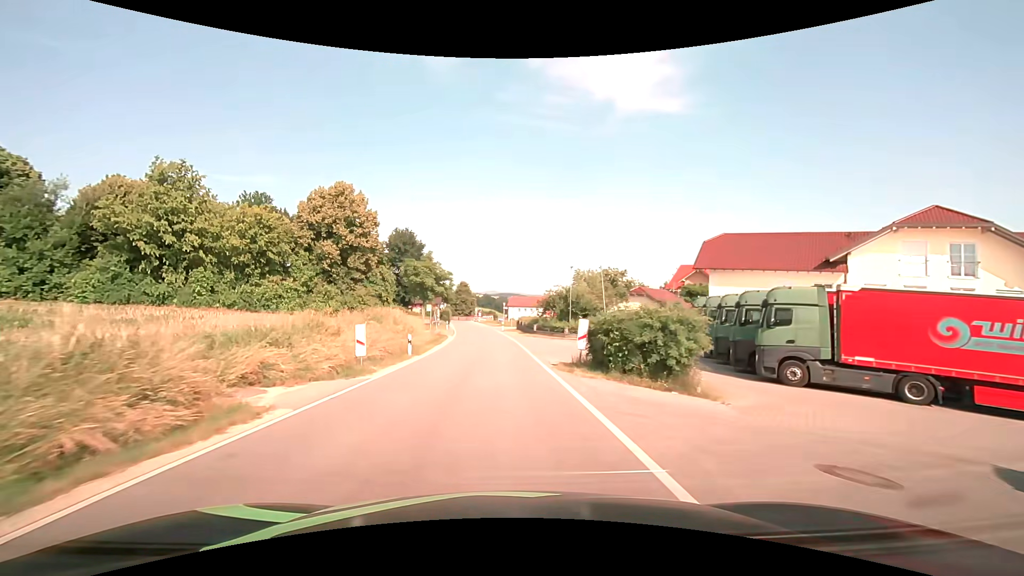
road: tertiary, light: Day
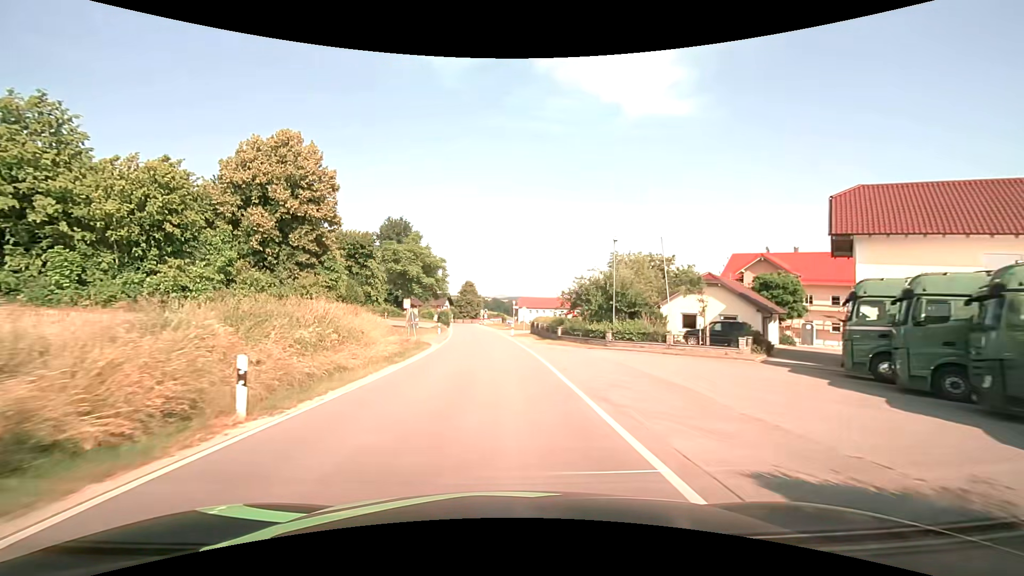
(-0.2, +15.0) m; -1°
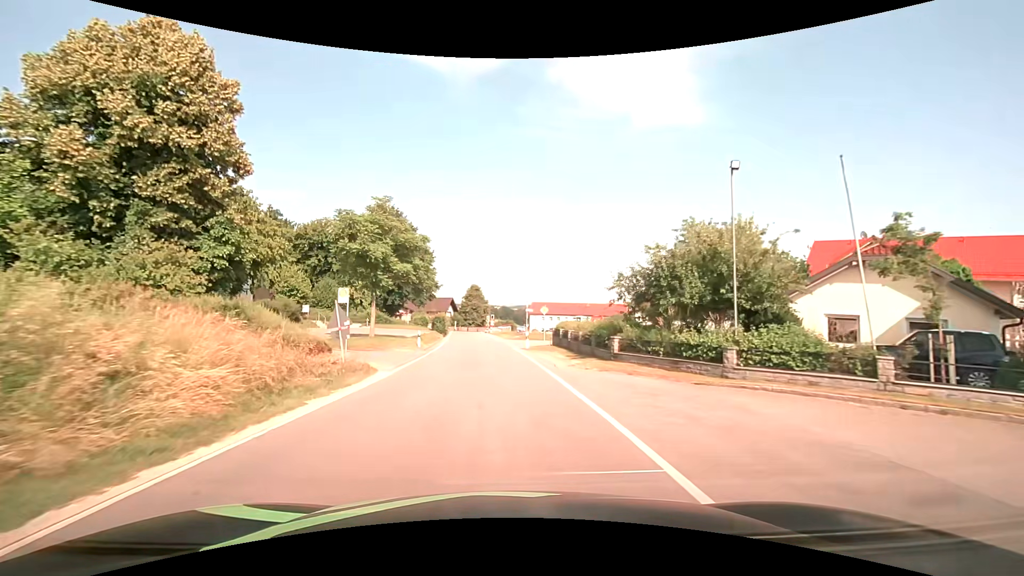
(-0.1, +15.1) m; -1°
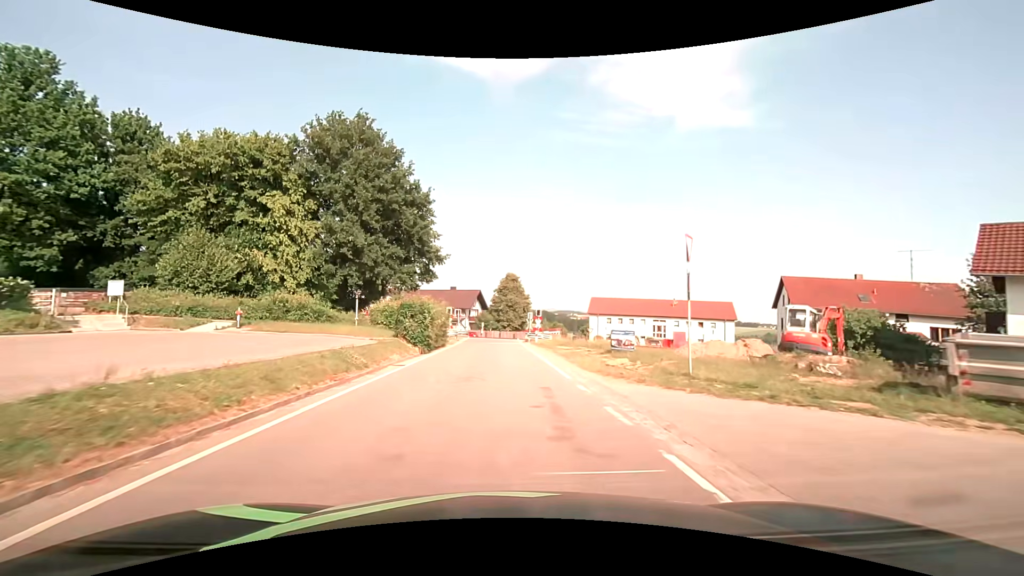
(-1.4, +37.1) m; -5°
(0, +10) (0, +20) (0, +30) (0, +40) (0, +50) (+1, +60) (+3, +70) (0, +78) (-9, +82) (-18, +86) m
